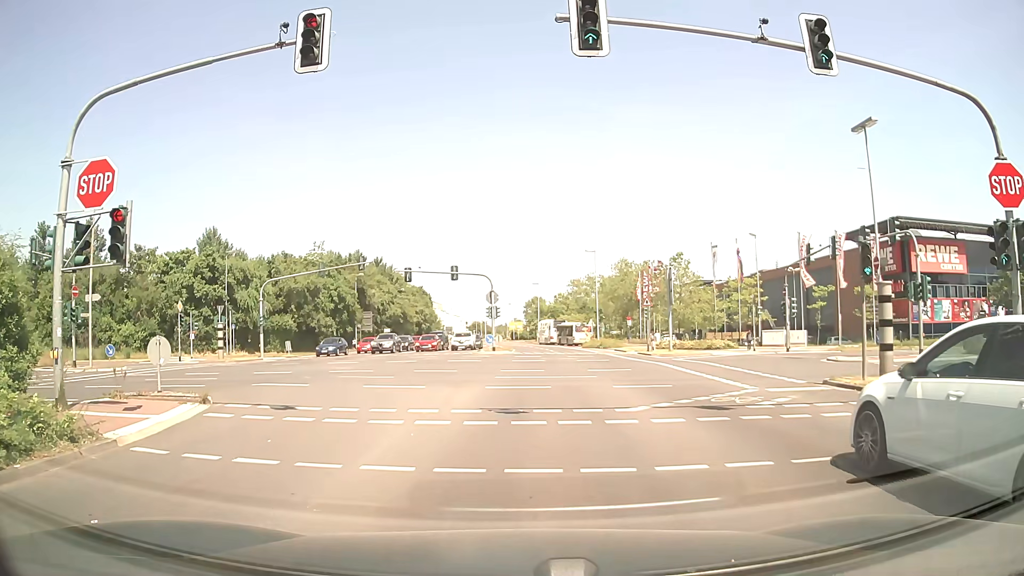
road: secondary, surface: asphalt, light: Day
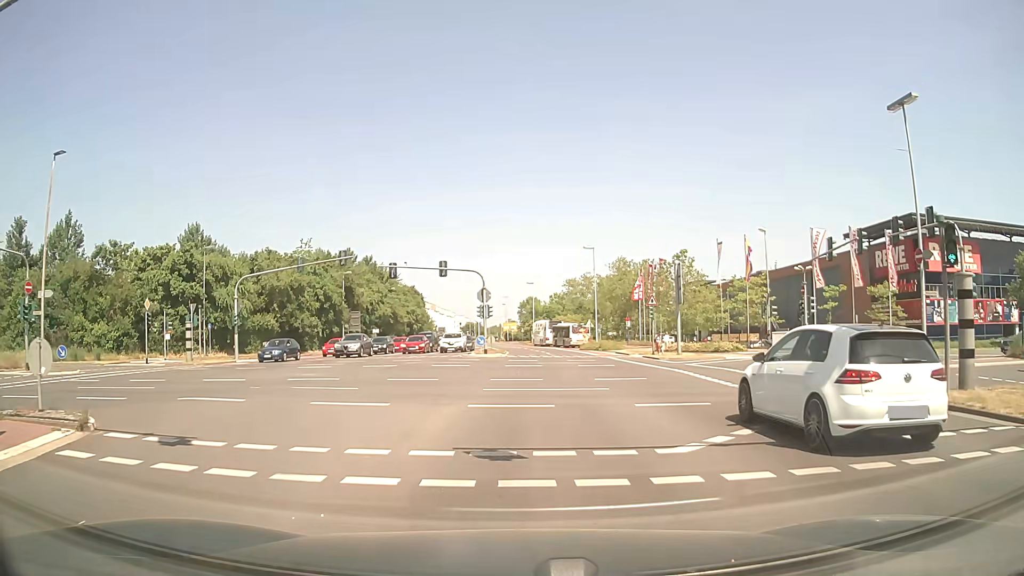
(+0.1, +4.1) m; +2°
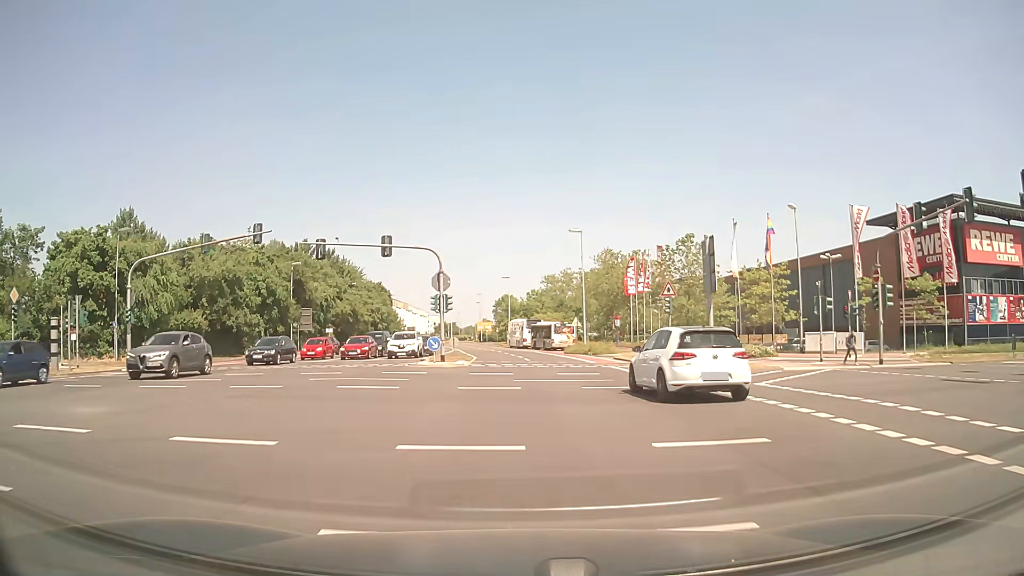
(+0.2, +12.2) m; +1°
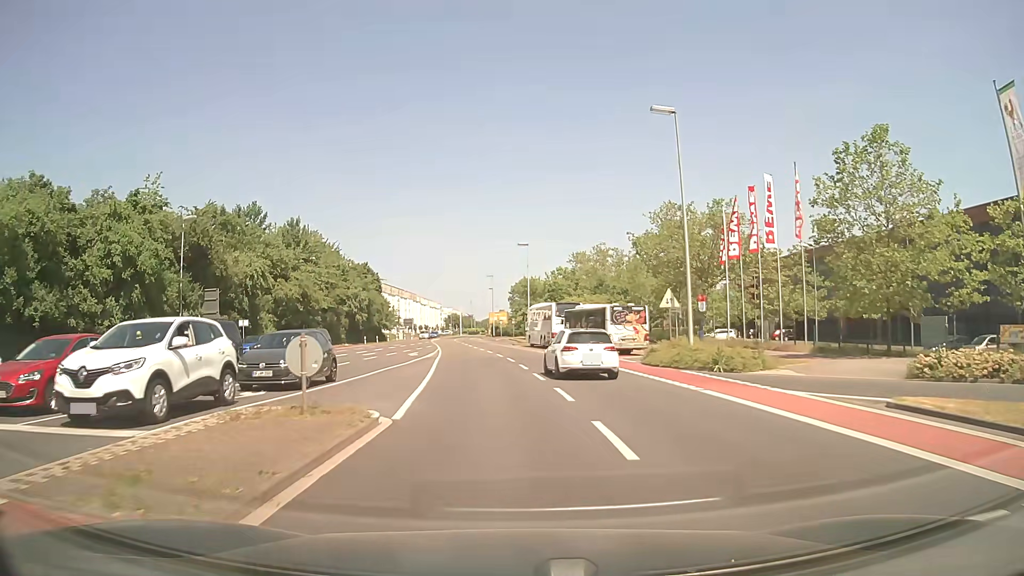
(-0.2, +31.1) m; -1°
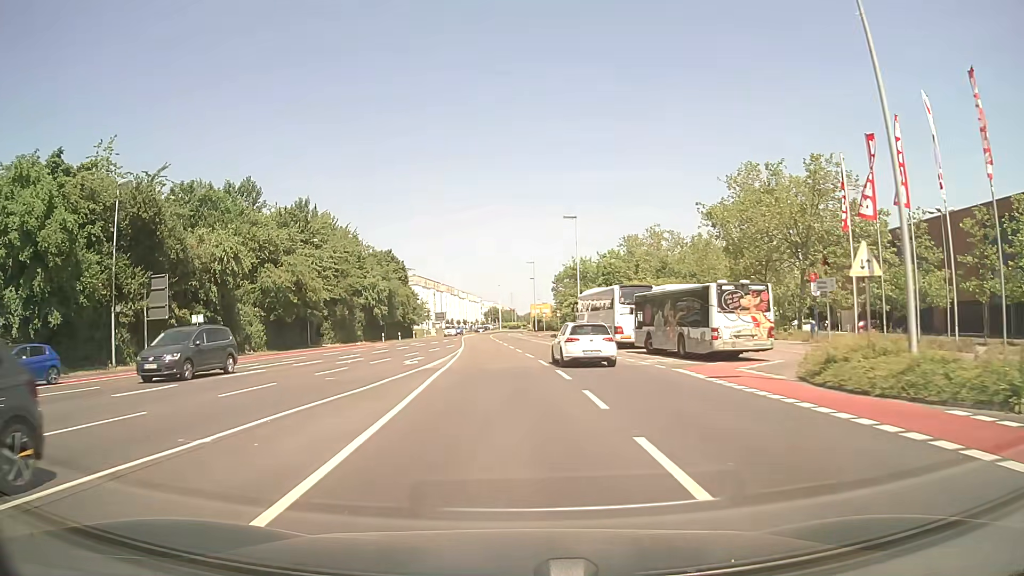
(-0.3, +14.1) m; -4°
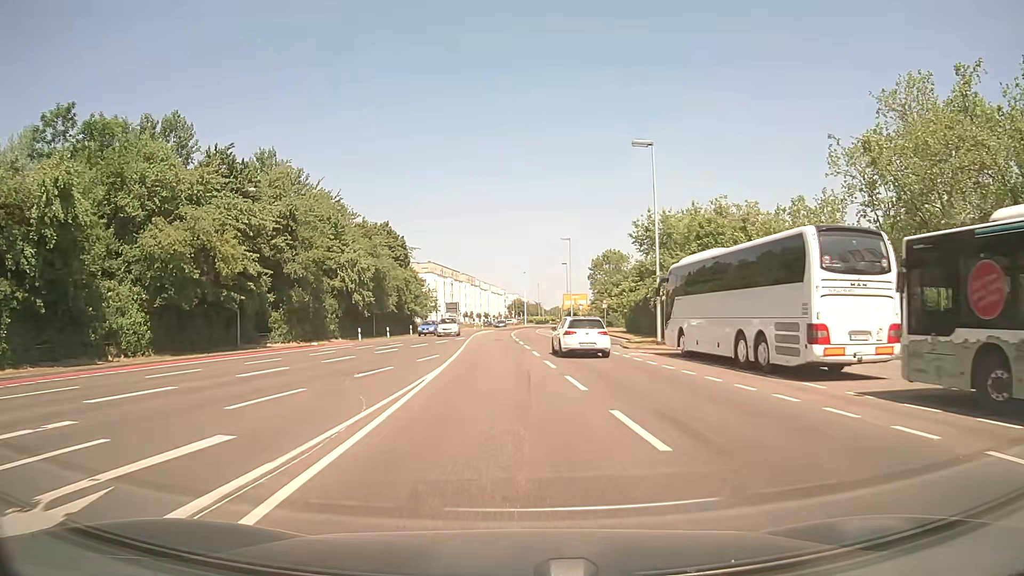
(-0.6, +22.4) m; -2°
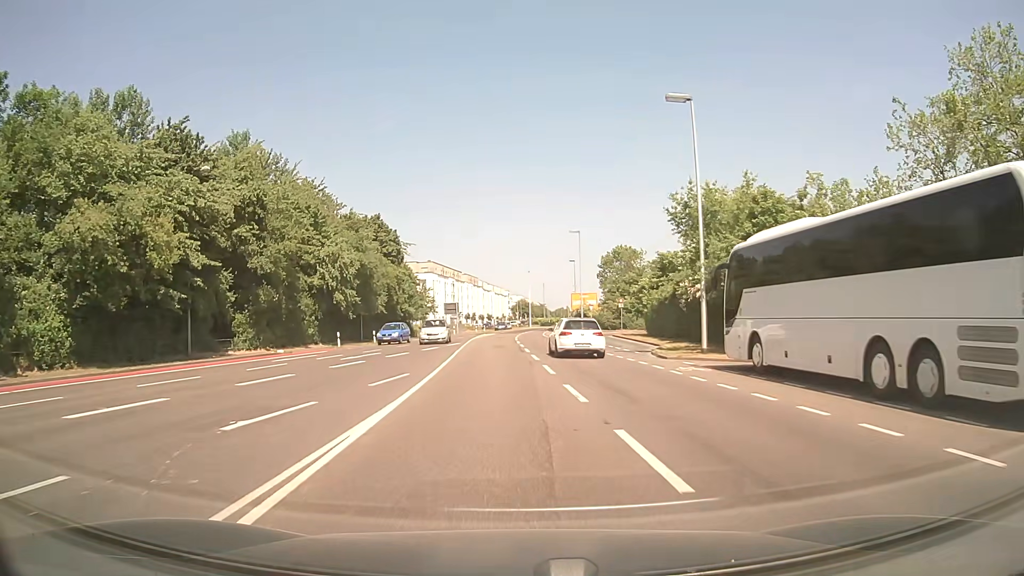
(0.0, +7.6) m; 0°
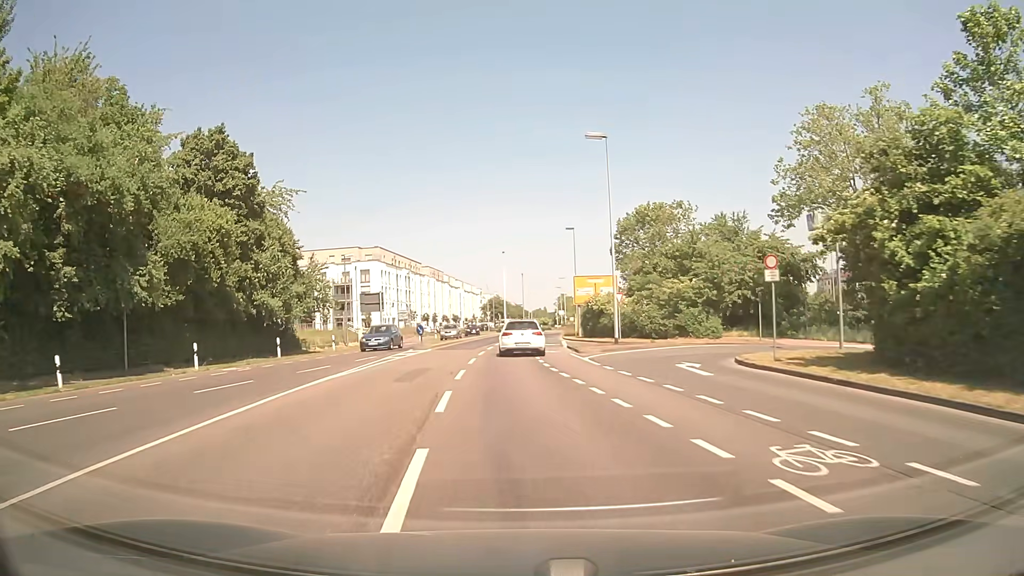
(+0.5, +37.1) m; +2°
(0, +10) (0, +20) (0, +30) (0, +40) (0, +50) (+1, +60) (+2, +70) (+3, +80) (+7, +89) (+13, +97) m
